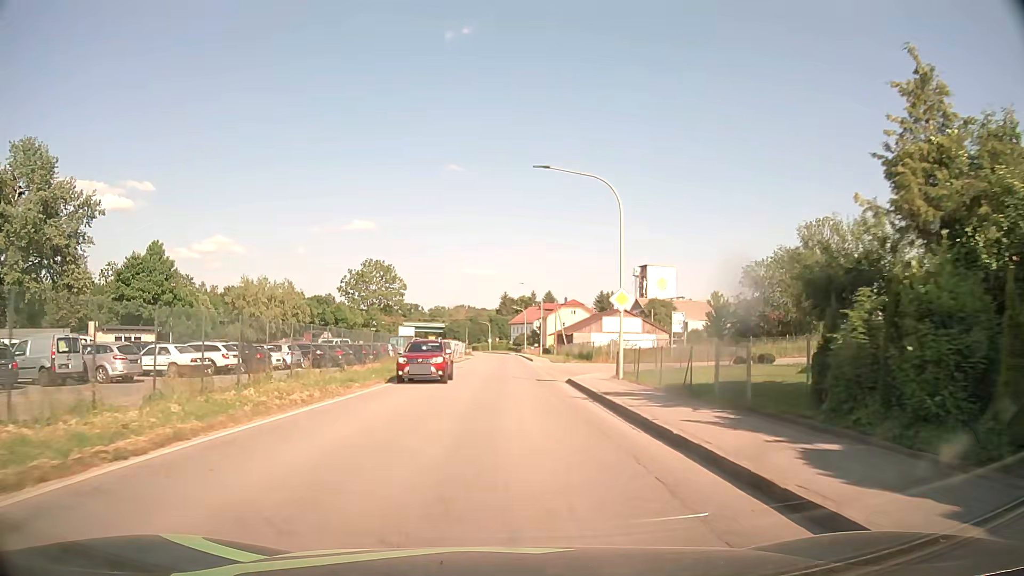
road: secondary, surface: asphalt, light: Day
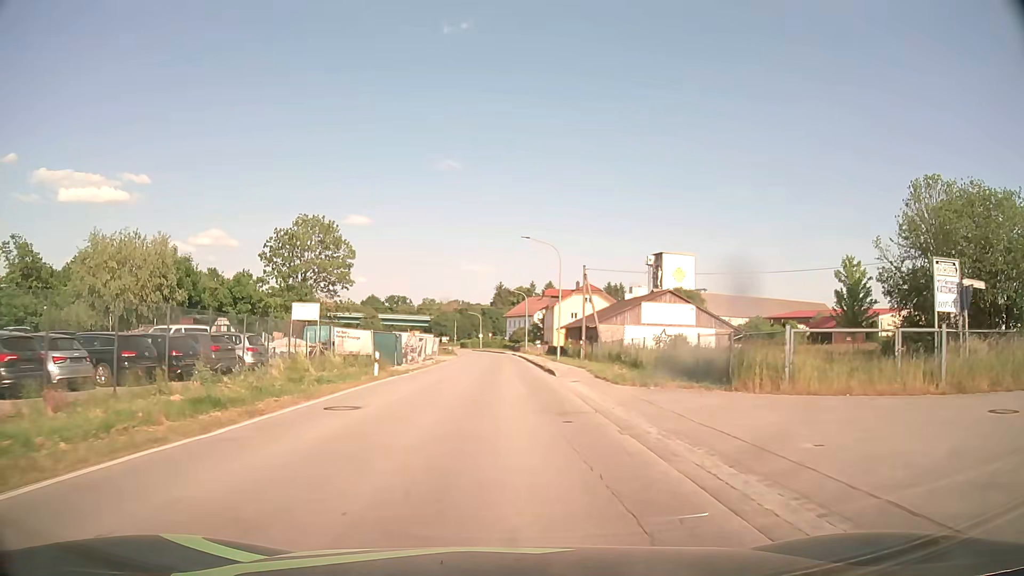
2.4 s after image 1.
(+0.2, +30.5) m; +1°
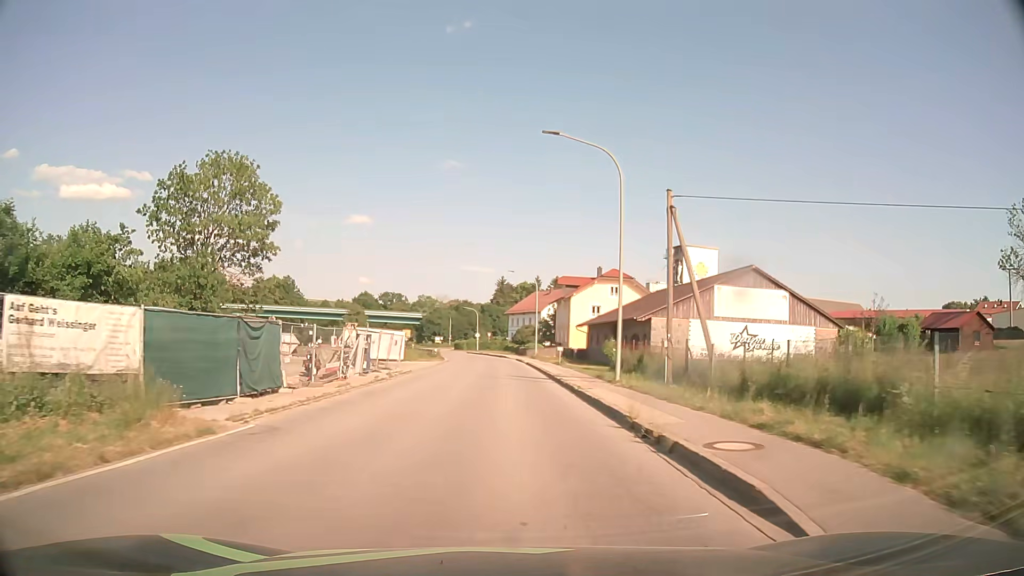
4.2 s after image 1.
(-0.1, +22.9) m; 0°
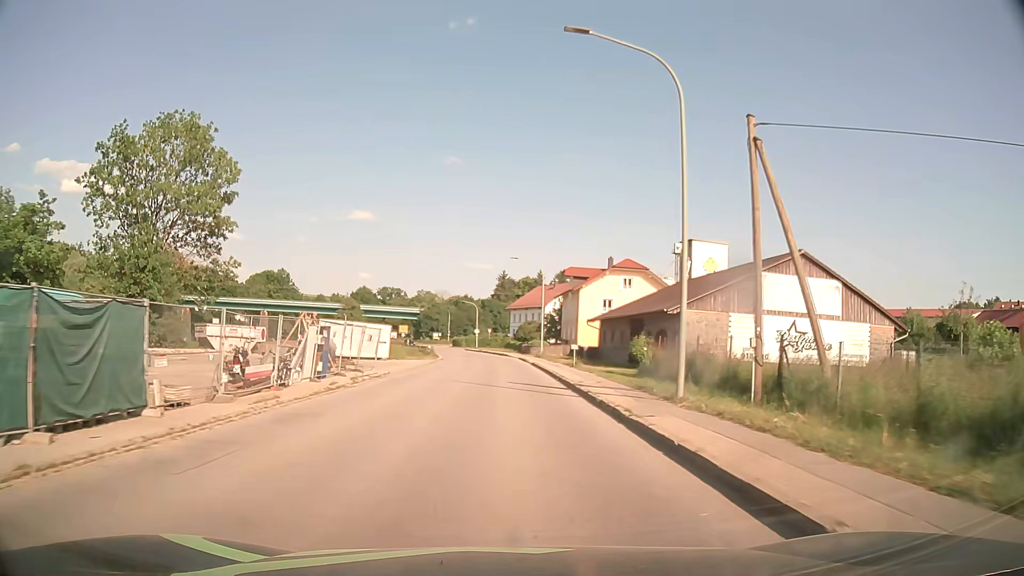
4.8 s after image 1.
(0.0, +7.6) m; 0°
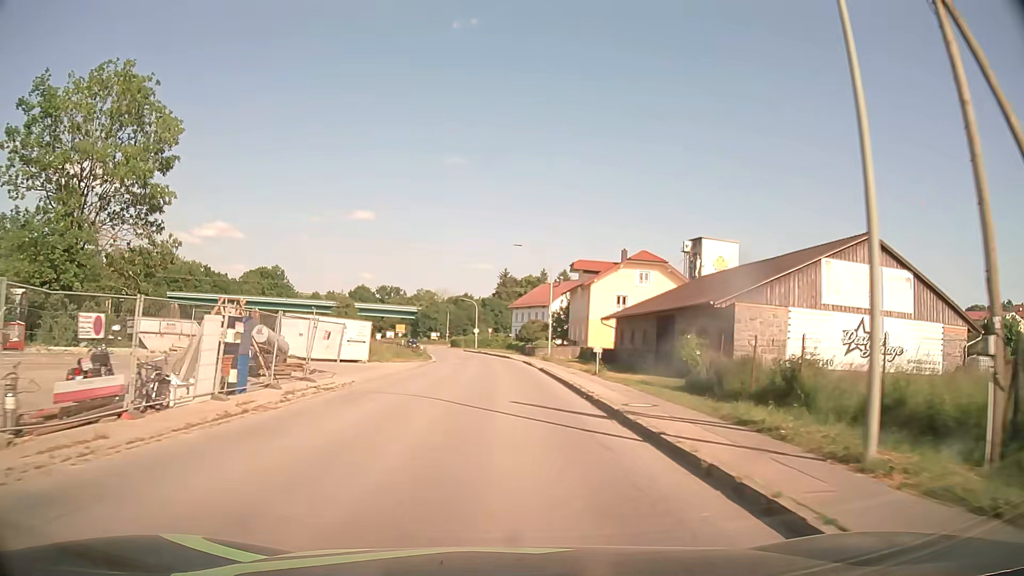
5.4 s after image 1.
(0.0, +7.7) m; 0°
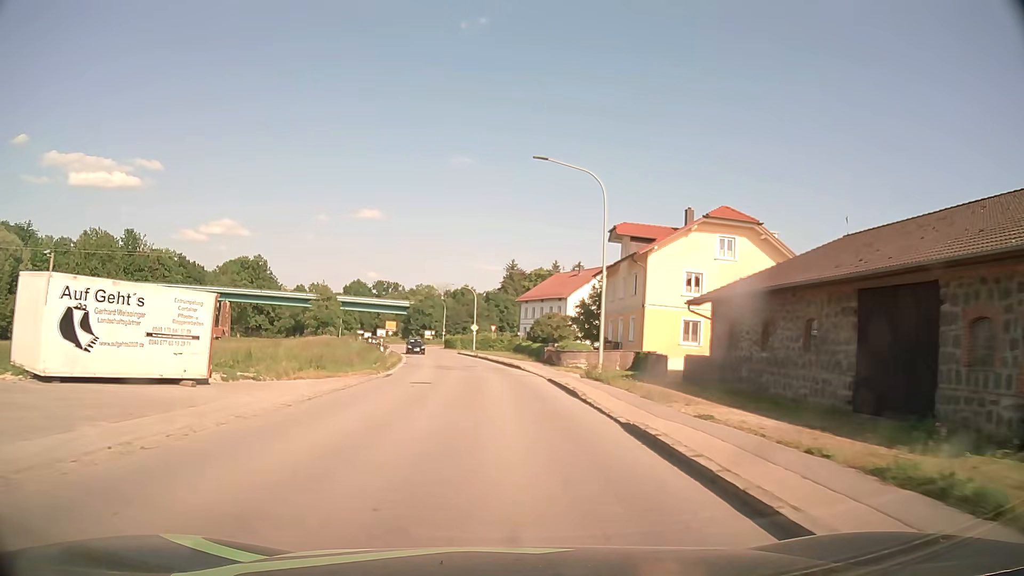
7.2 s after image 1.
(-0.1, +23.0) m; -1°
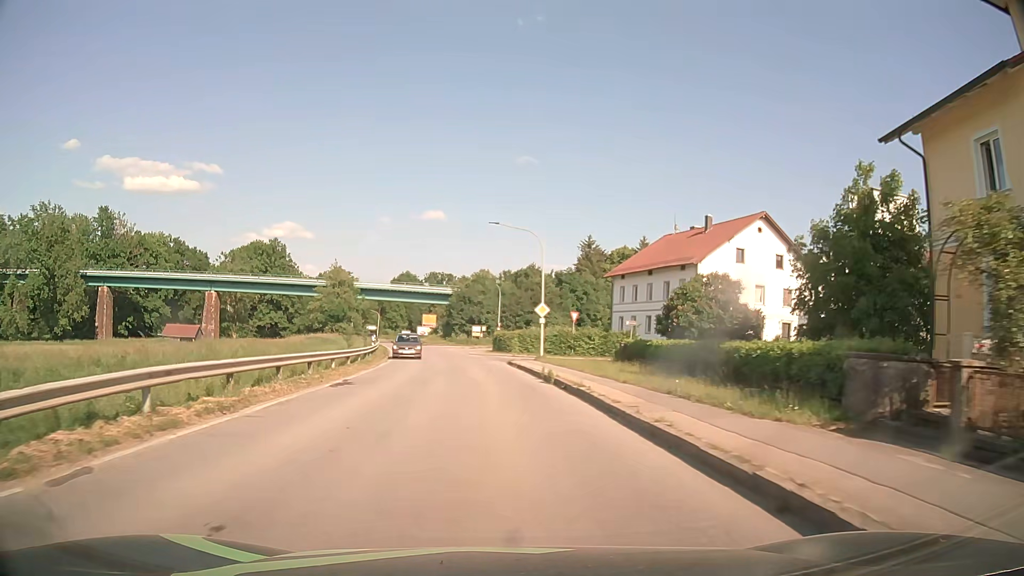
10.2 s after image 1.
(-1.3, +38.3) m; -5°
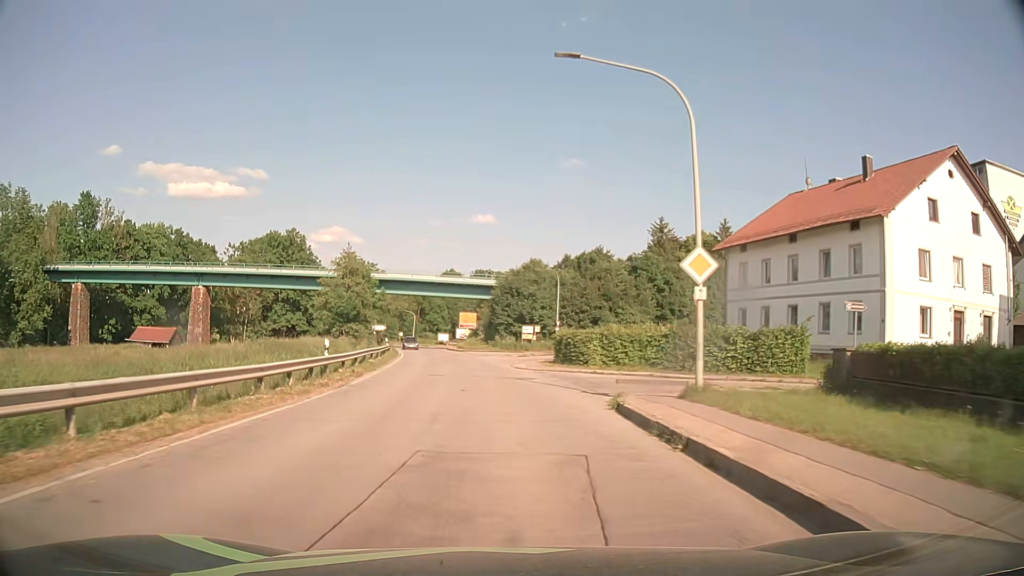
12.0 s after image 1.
(-1.0, +22.9) m; -5°
(0, +10) (-1, +20) (-1, +30) (-2, +40) (-3, +50) (-5, +60) (-6, +70) (-8, +79) (-10, +89) (-12, +99) m
